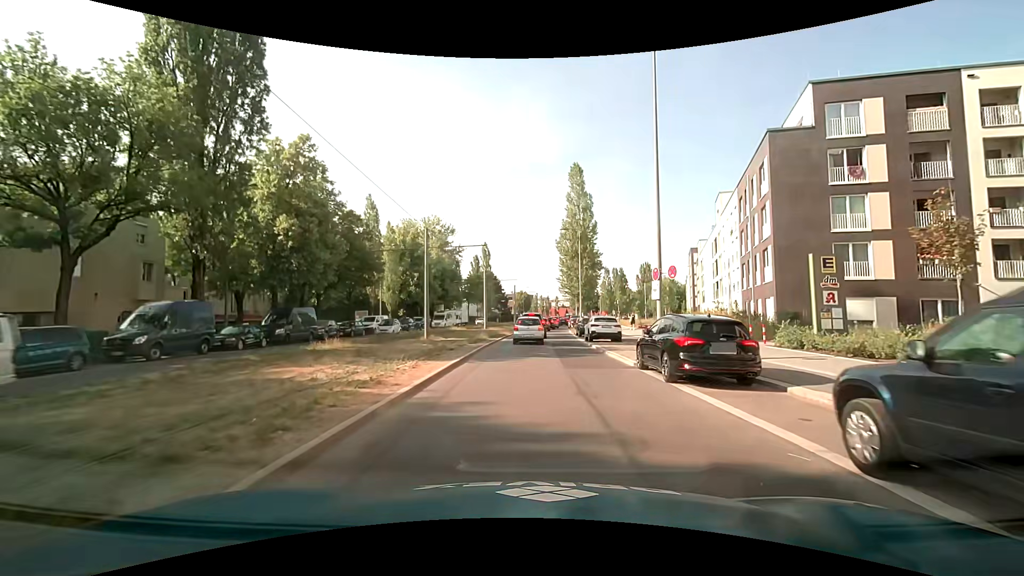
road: secondary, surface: asphalt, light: Day
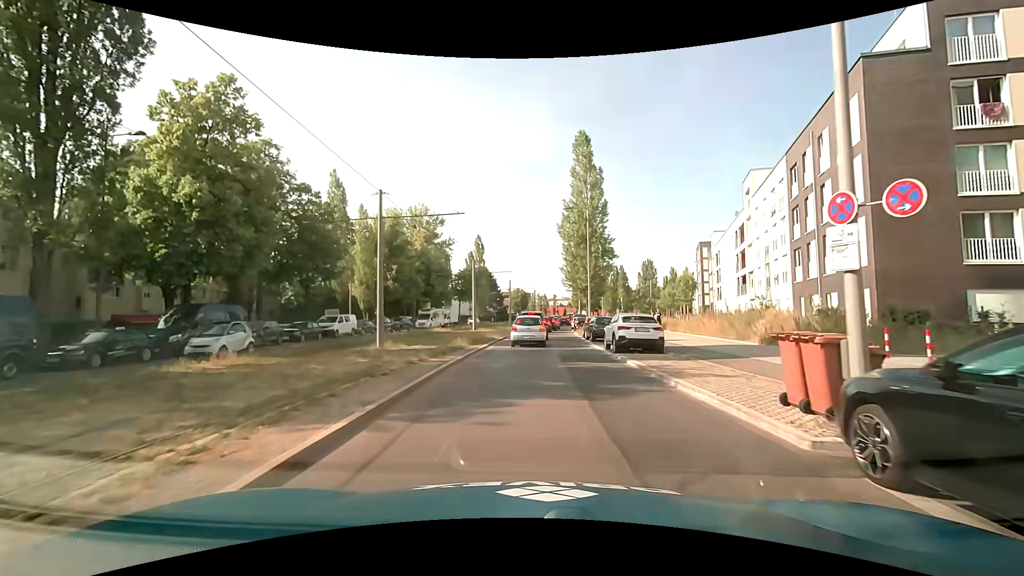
(+0.2, +9.1) m; +1°
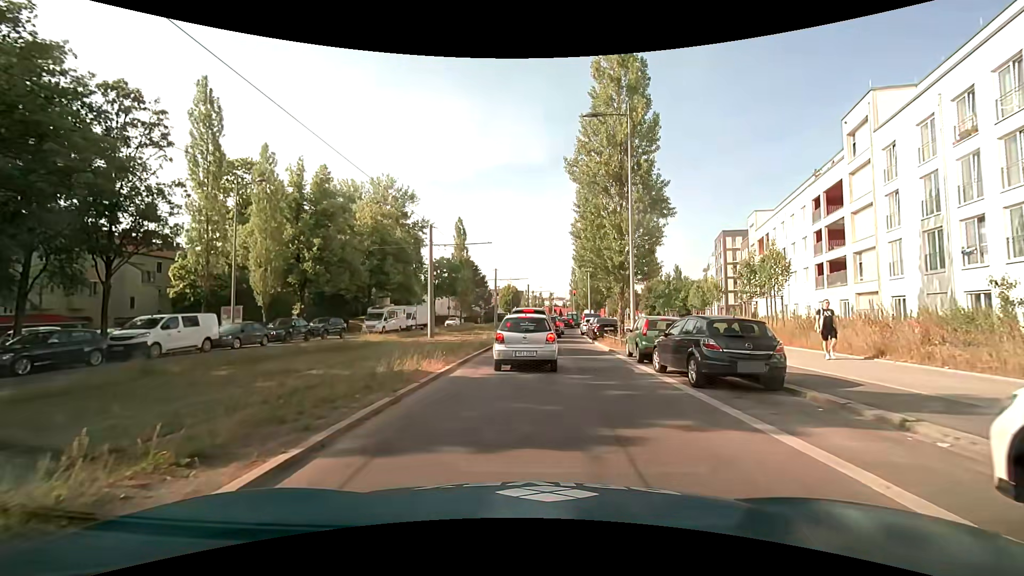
(+0.2, +18.5) m; +1°
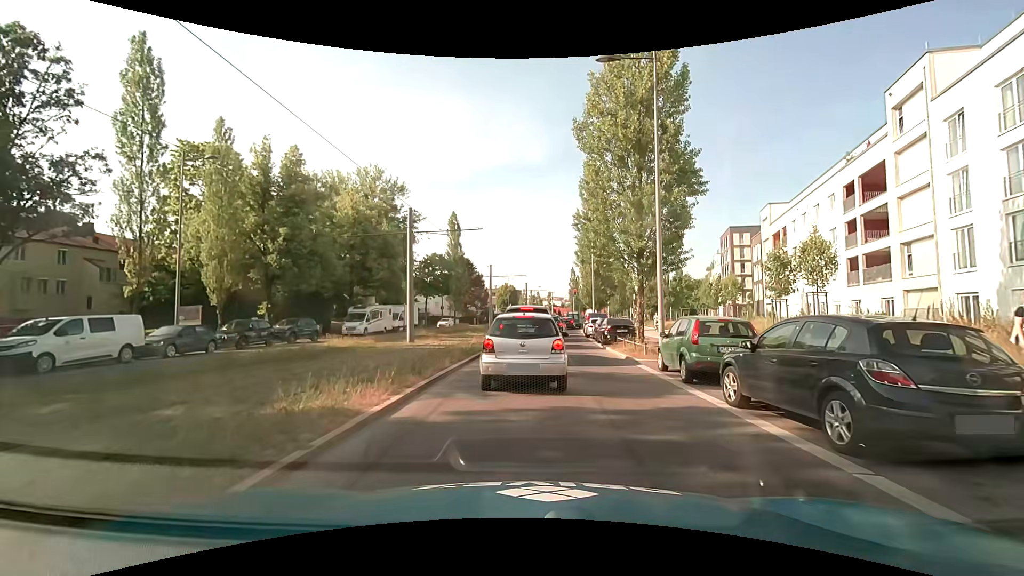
(0.0, +4.6) m; +1°
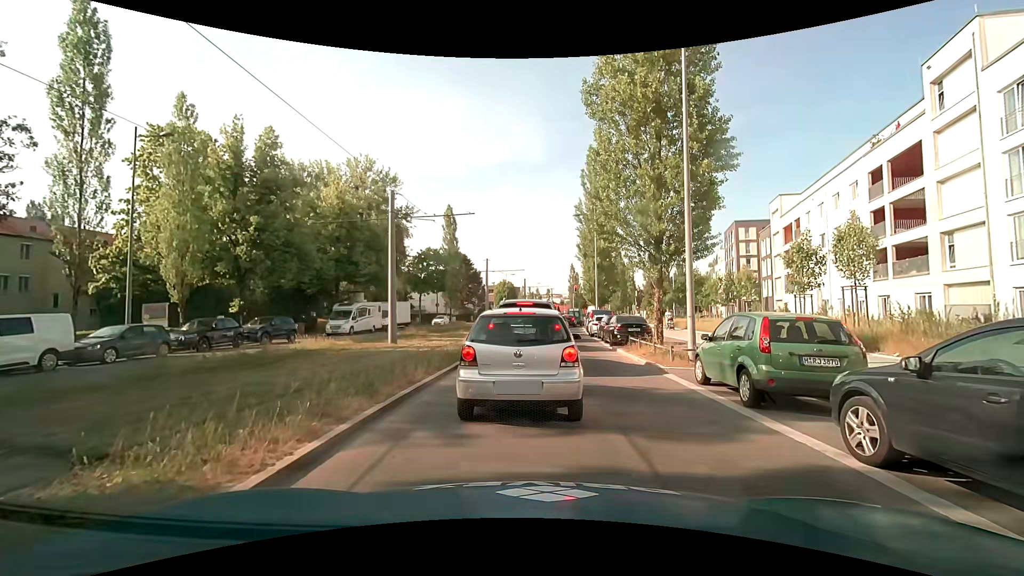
(0.0, +3.0) m; +1°
